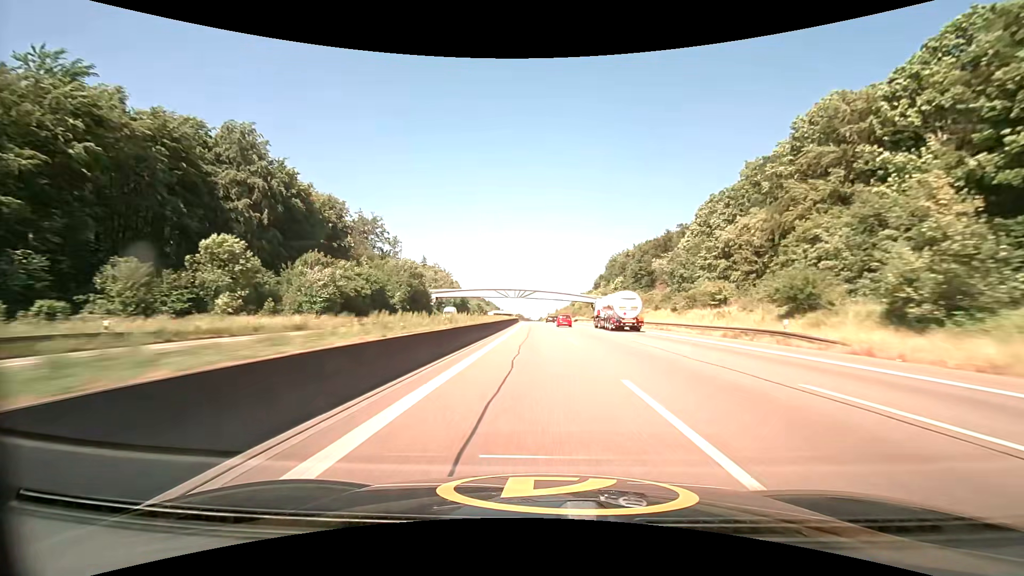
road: motorway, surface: asphalt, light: Day
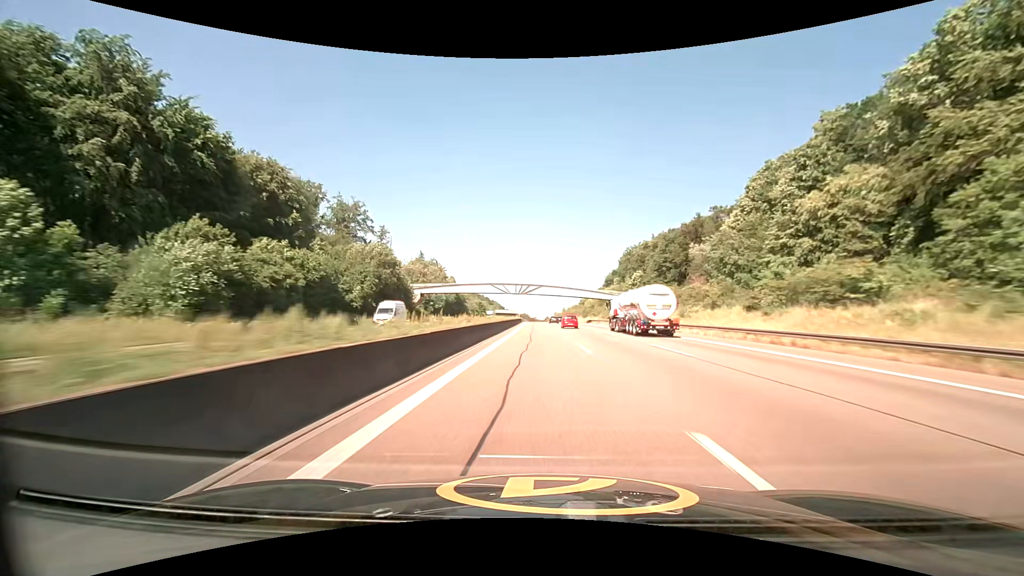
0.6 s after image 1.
(-0.2, +22.3) m; -1°
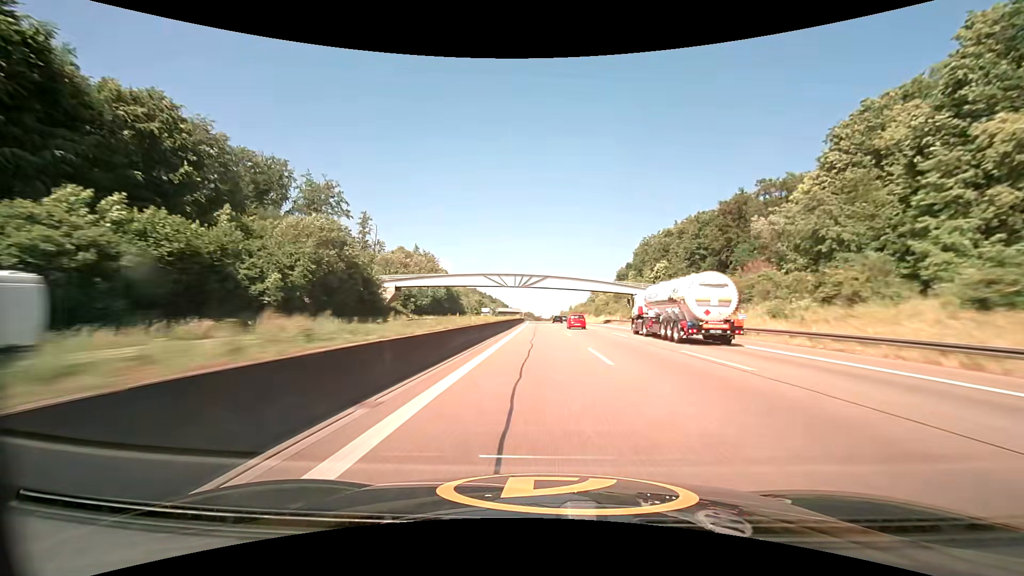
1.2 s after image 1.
(-0.1, +22.4) m; -1°
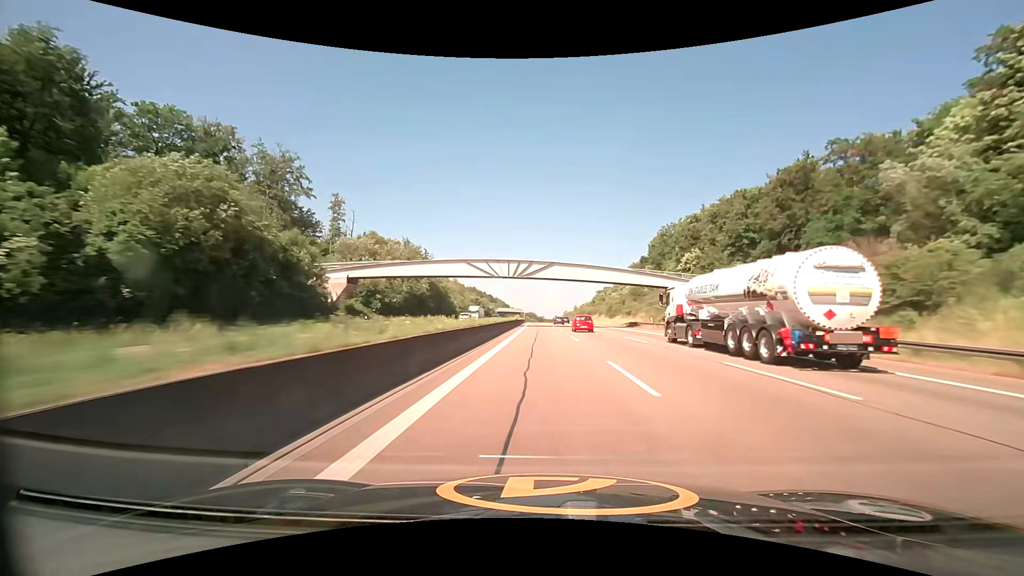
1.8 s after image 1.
(-0.1, +22.5) m; 0°
